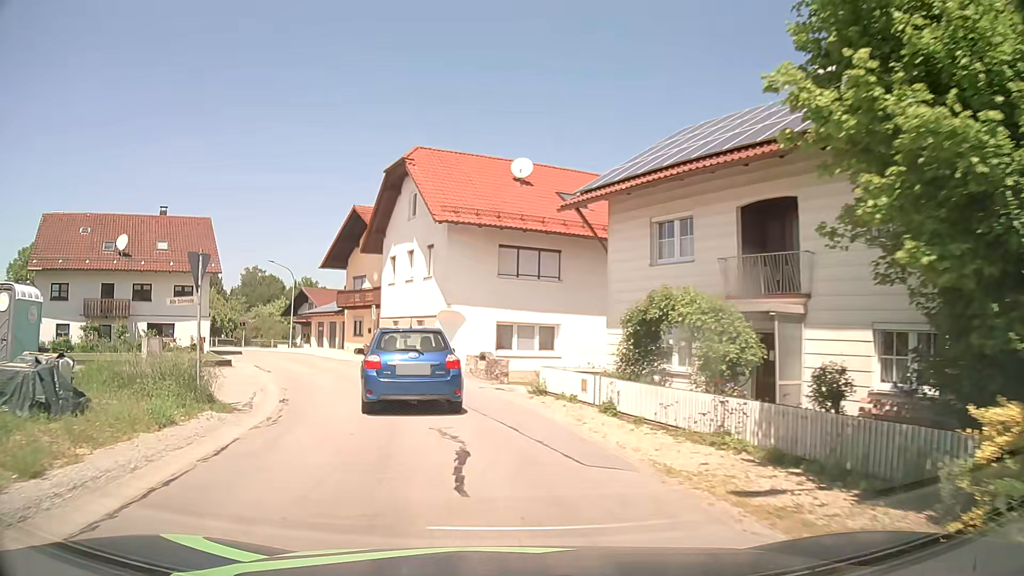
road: tertiary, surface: asphalt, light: Day
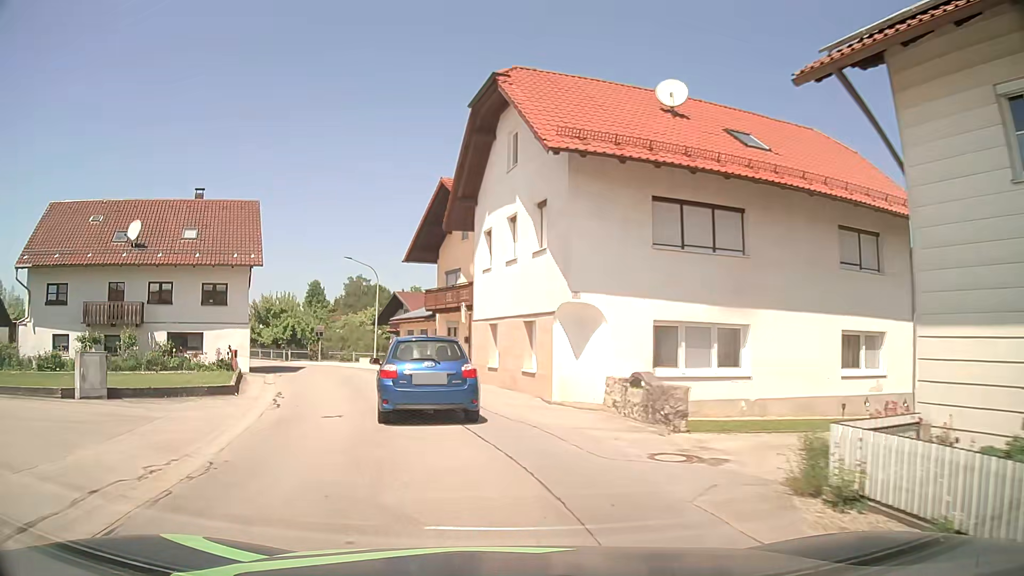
(-0.9, +10.4) m; -10°
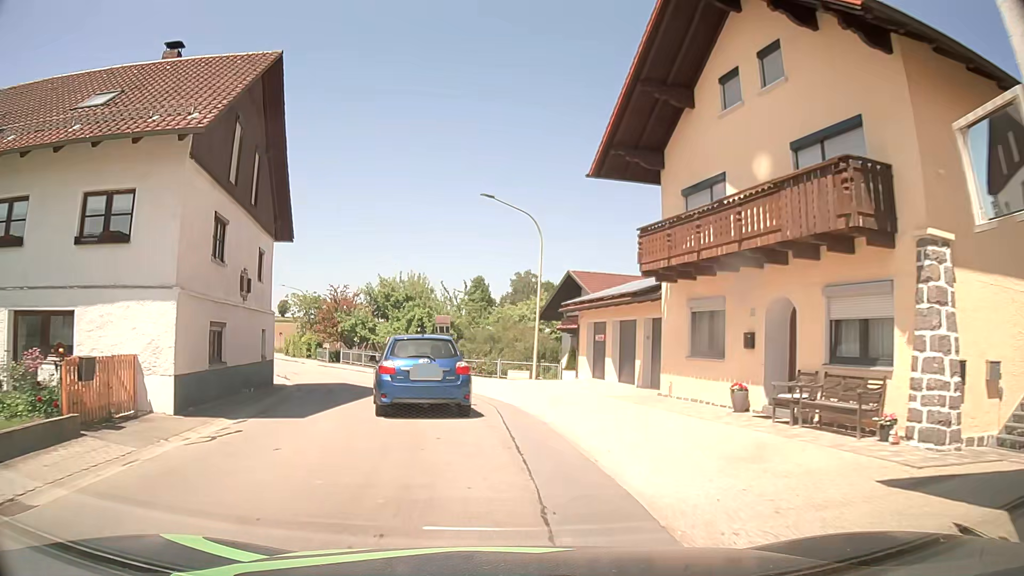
(-3.2, +20.3) m; -14°
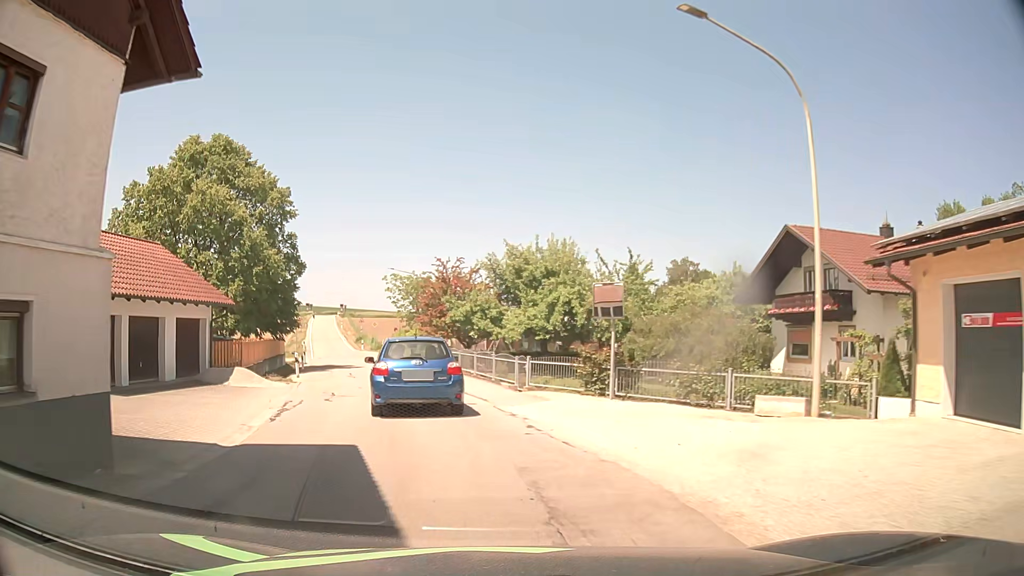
(-1.5, +15.5) m; -12°
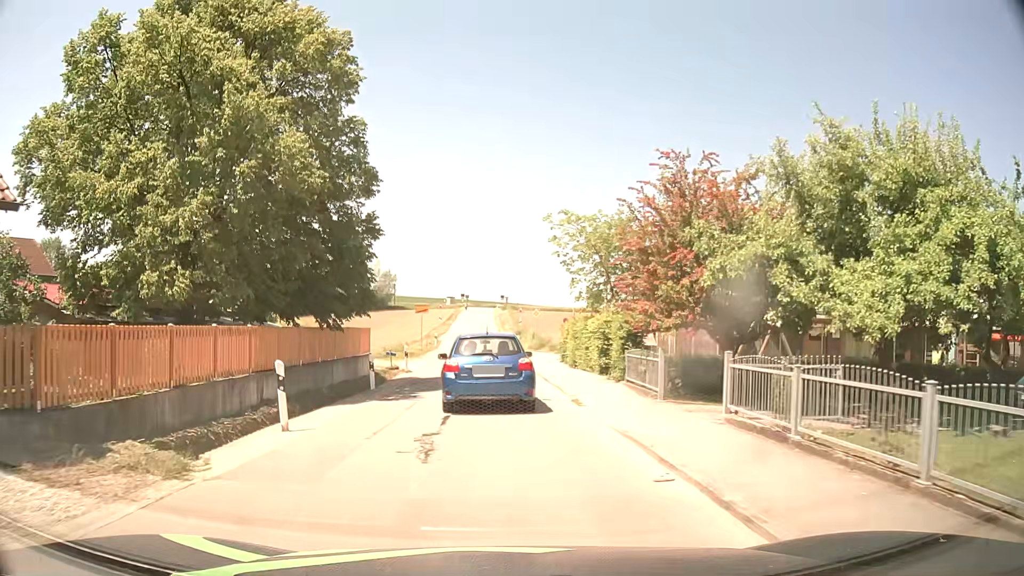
(-3.2, +19.9) m; -15°
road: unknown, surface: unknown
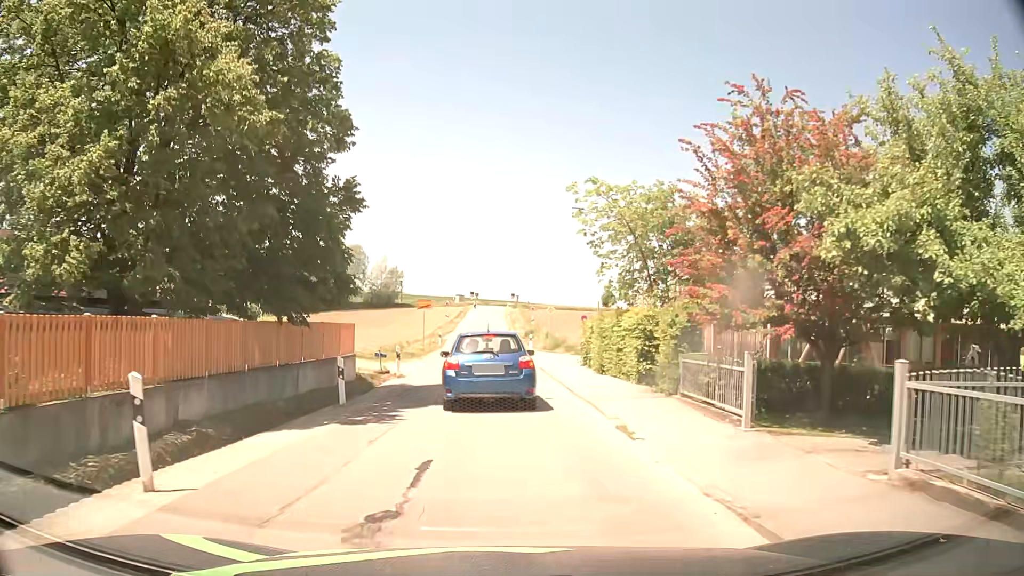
(0.0, +4.7) m; -1°
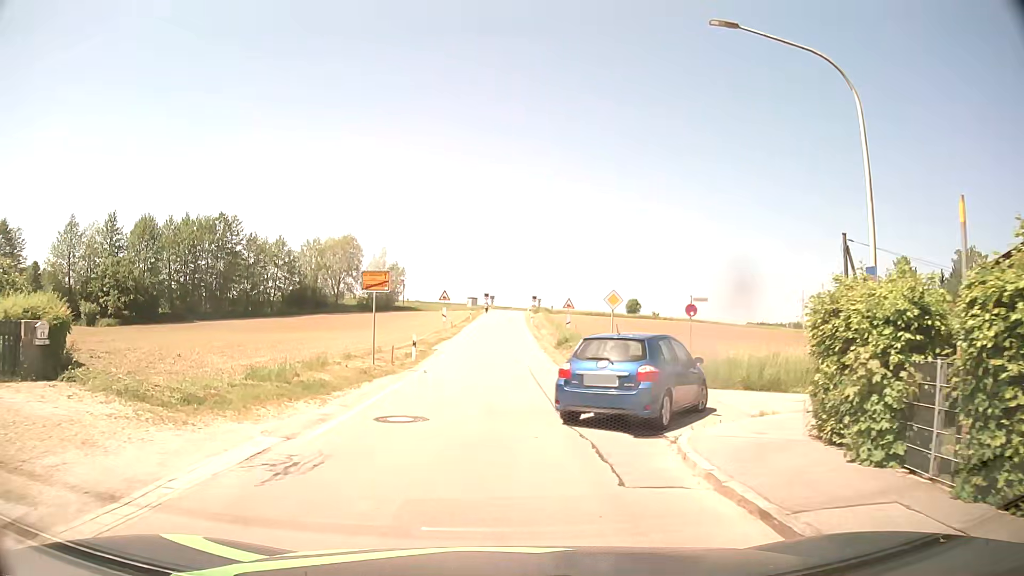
(-0.3, +20.8) m; -2°
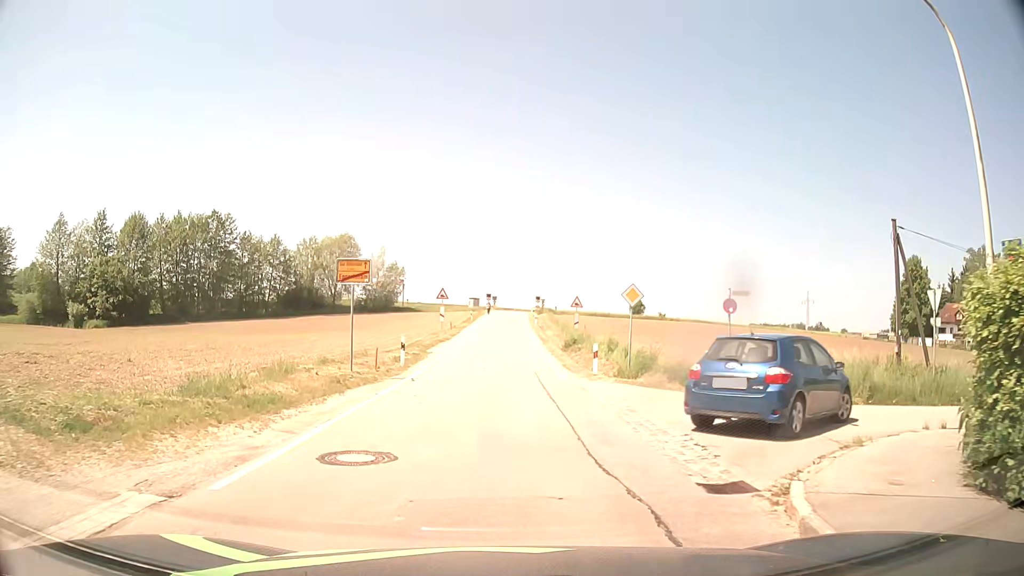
(0.0, +3.5) m; 0°
